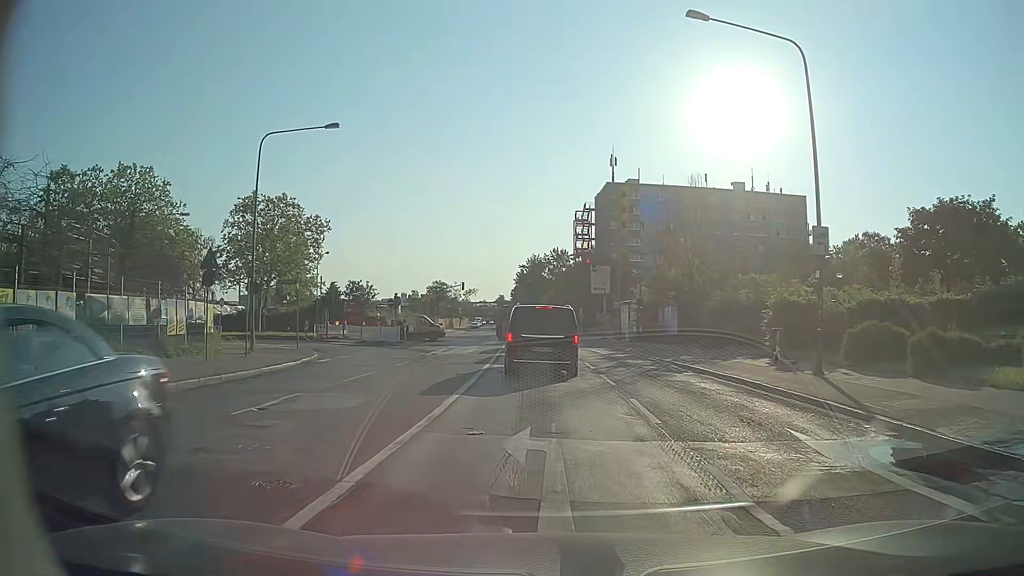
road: secondary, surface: sett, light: Day
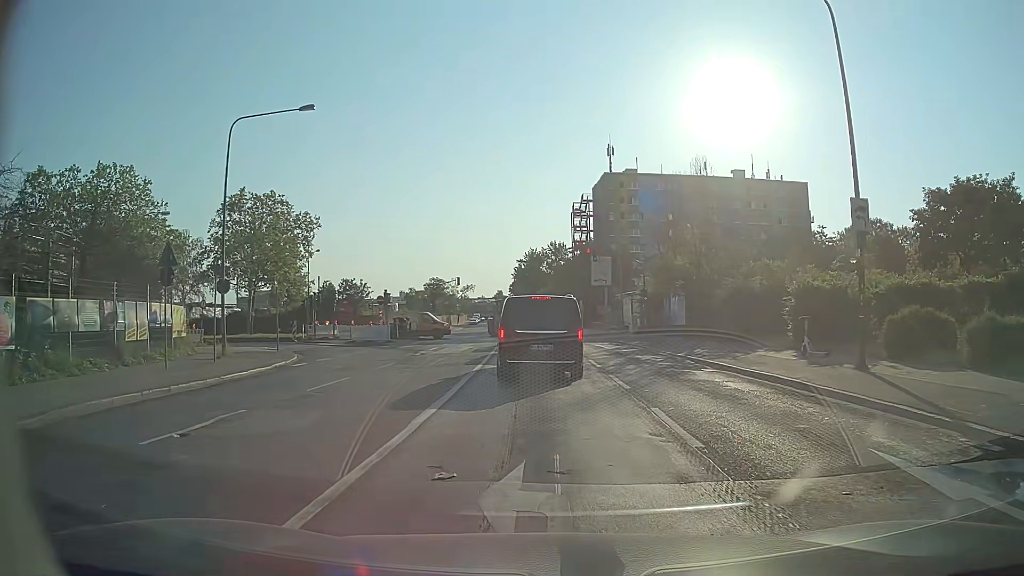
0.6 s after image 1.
(+0.1, +2.5) m; +1°
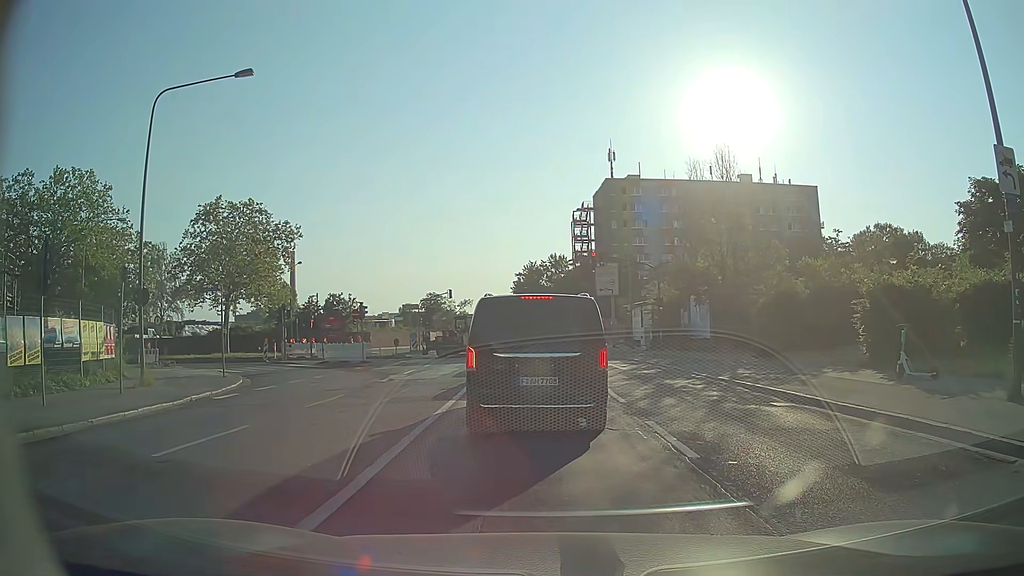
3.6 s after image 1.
(+0.1, +5.6) m; +2°
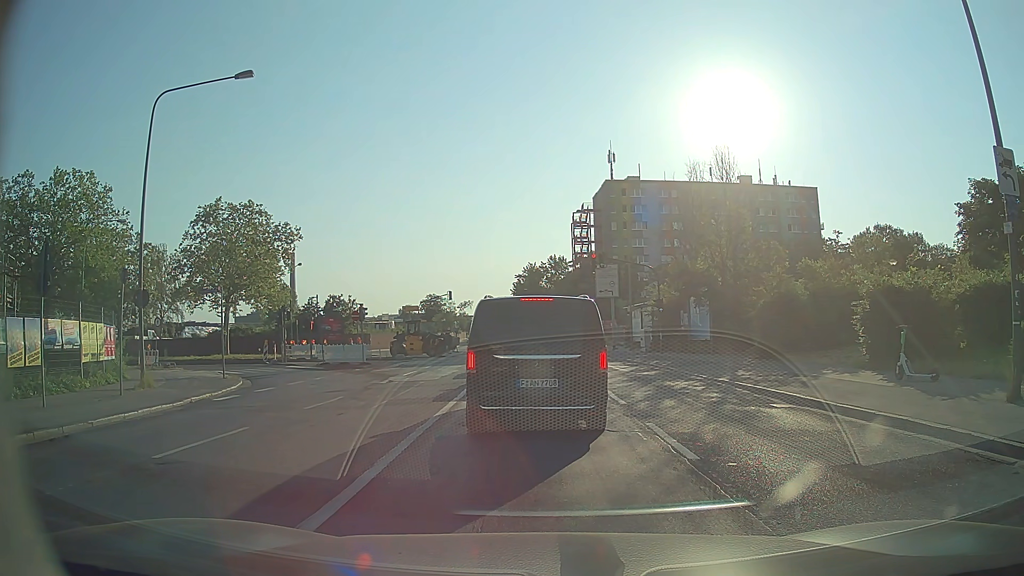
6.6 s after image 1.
(0.0, +0.1) m; 0°
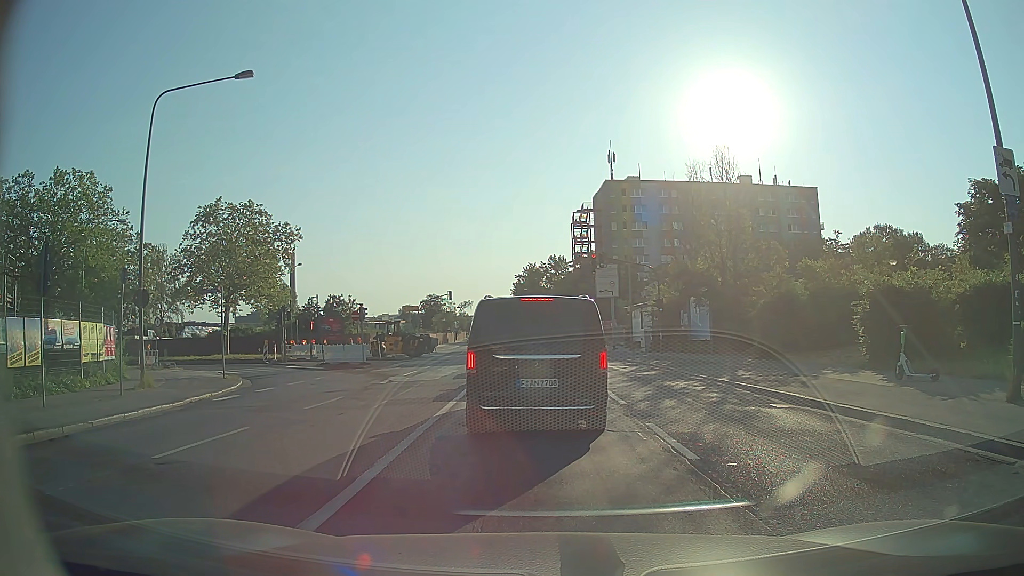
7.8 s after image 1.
(0.0, 0.0) m; 0°
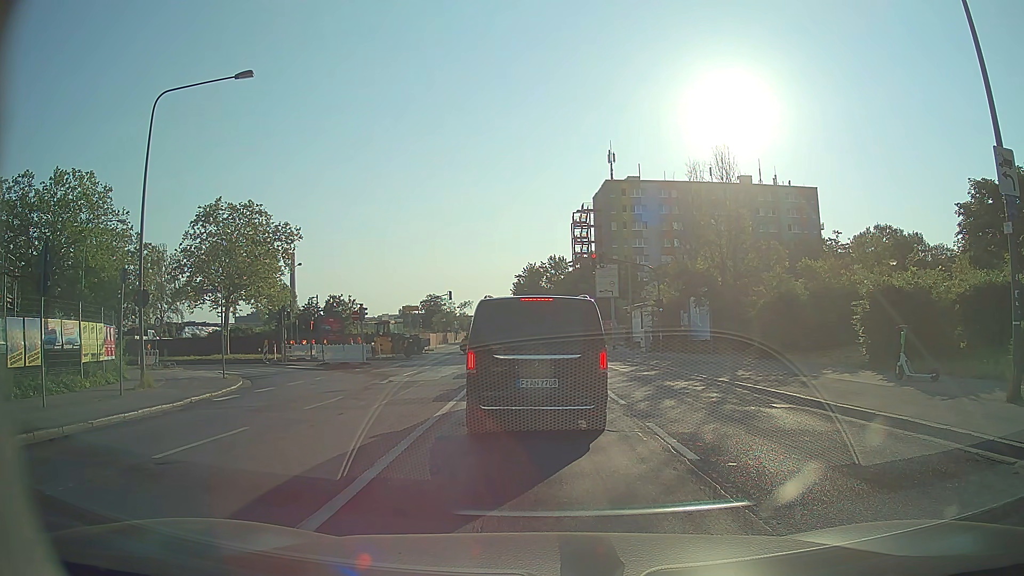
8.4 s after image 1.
(0.0, 0.0) m; 0°
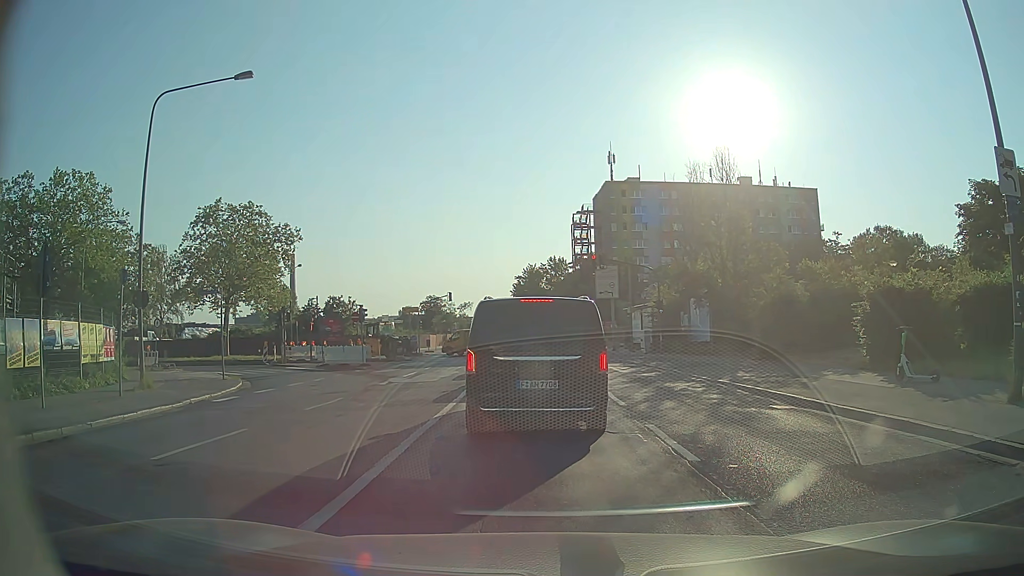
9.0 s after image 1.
(0.0, 0.0) m; 0°
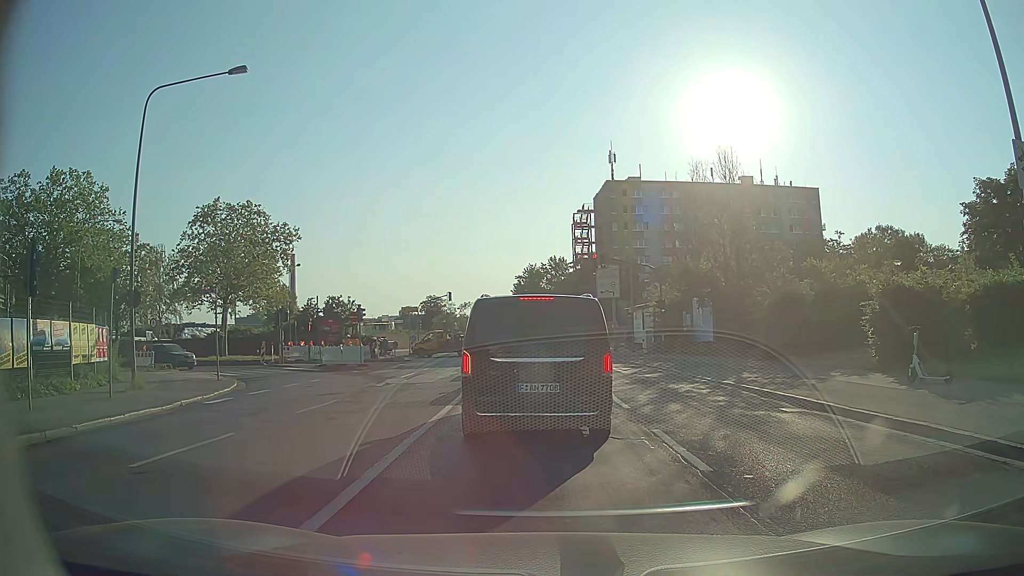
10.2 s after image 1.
(0.0, +0.5) m; 0°
(0, +10) (-1, +20) (-1, +30) (-2, +40) (-5, +50) (-12, +56) (-22, +57) (-32, +57) (-42, +57) (-52, +56) m
